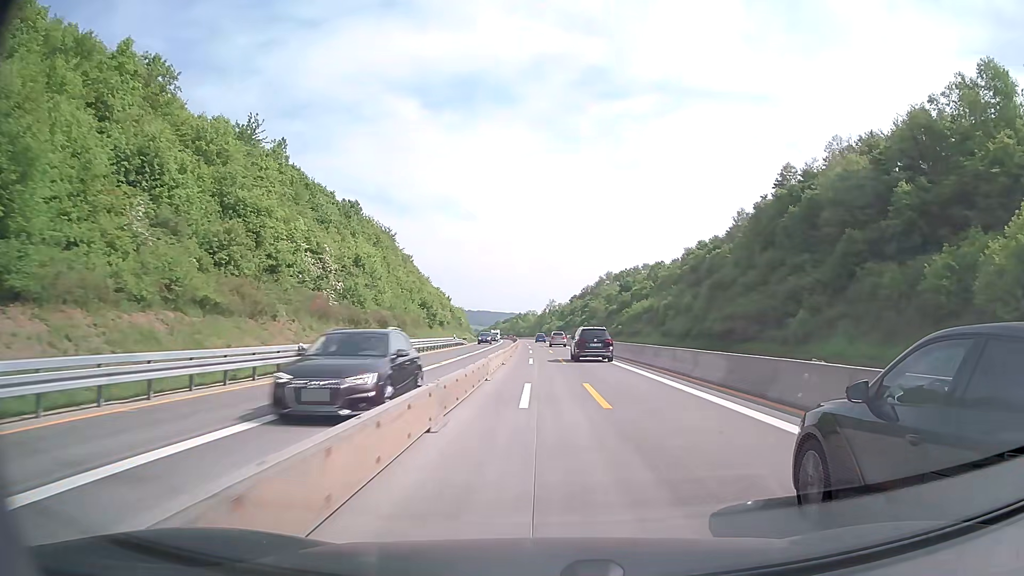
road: motorway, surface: concrete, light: Day
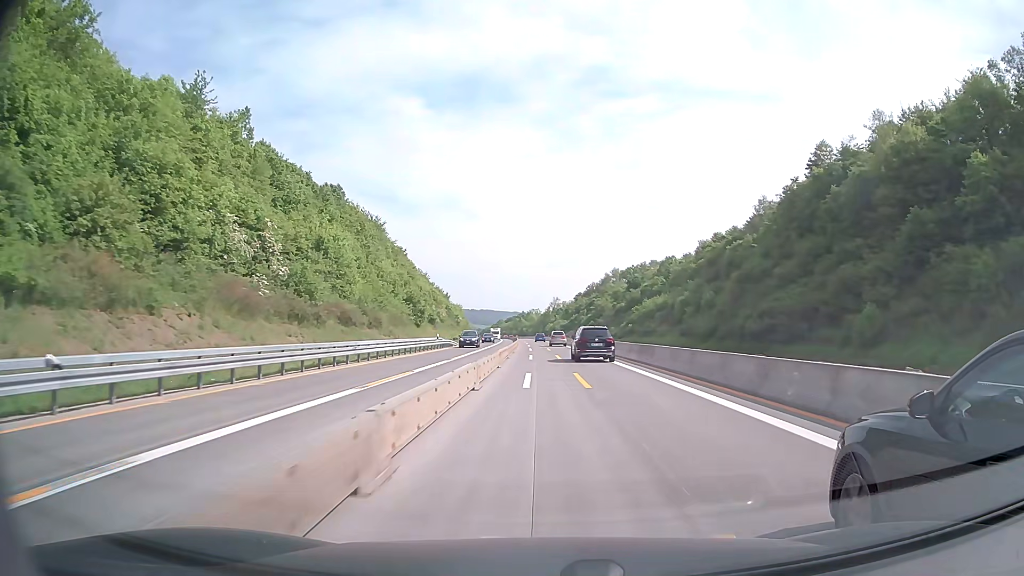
(0.0, +13.6) m; 0°
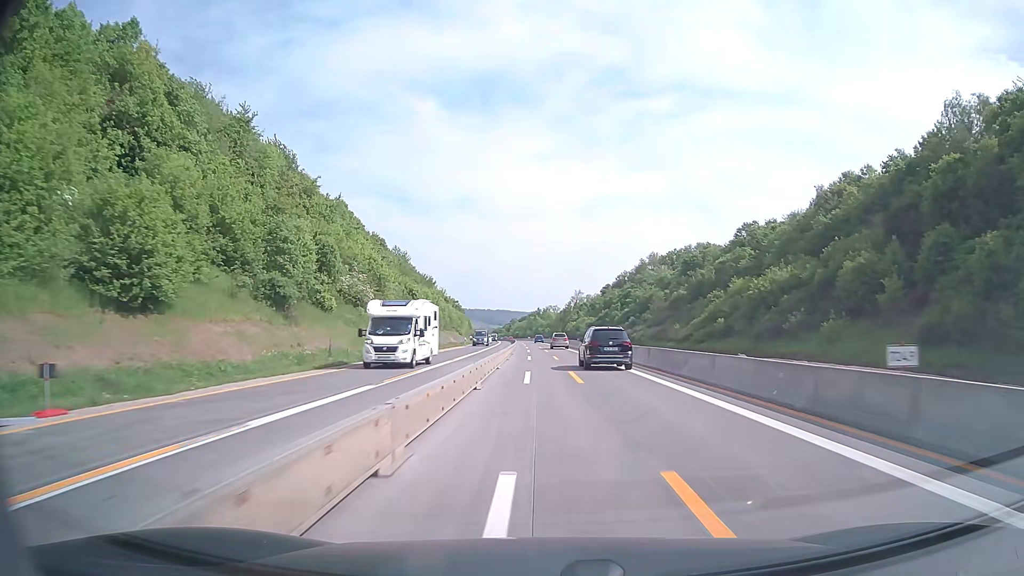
(-1.0, +69.6) m; -1°
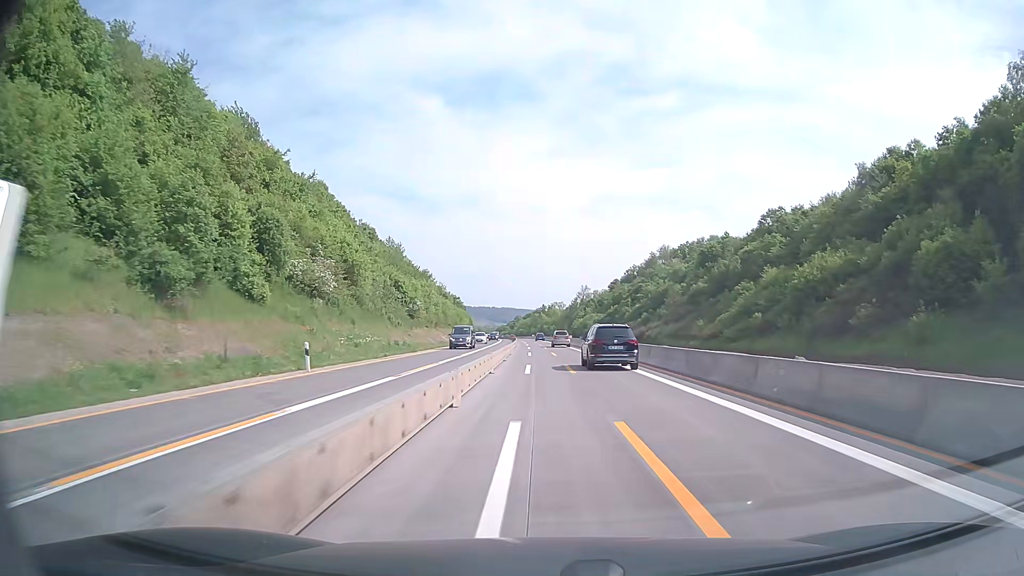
(0.0, +14.3) m; 0°
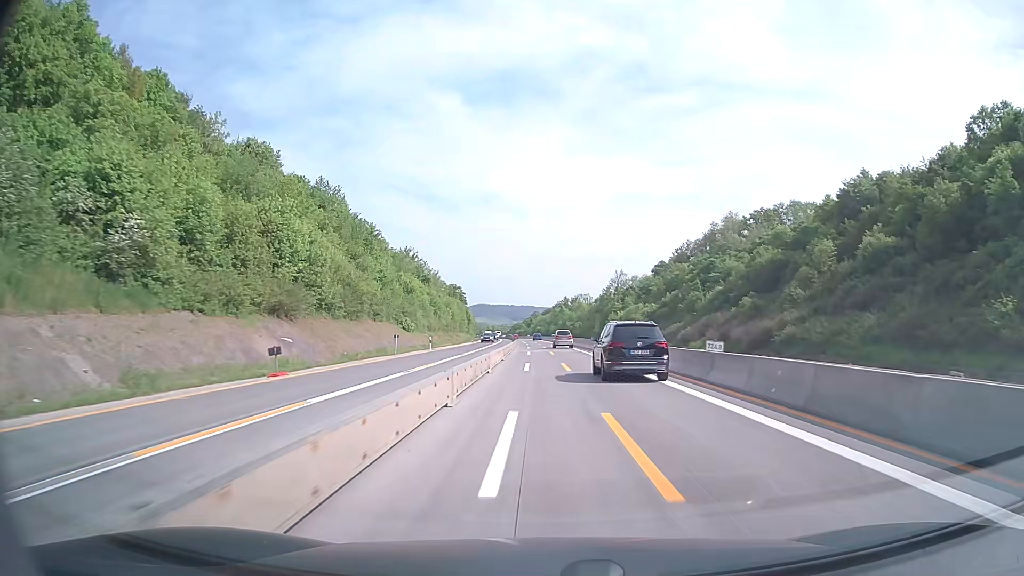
(-1.1, +70.0) m; -2°
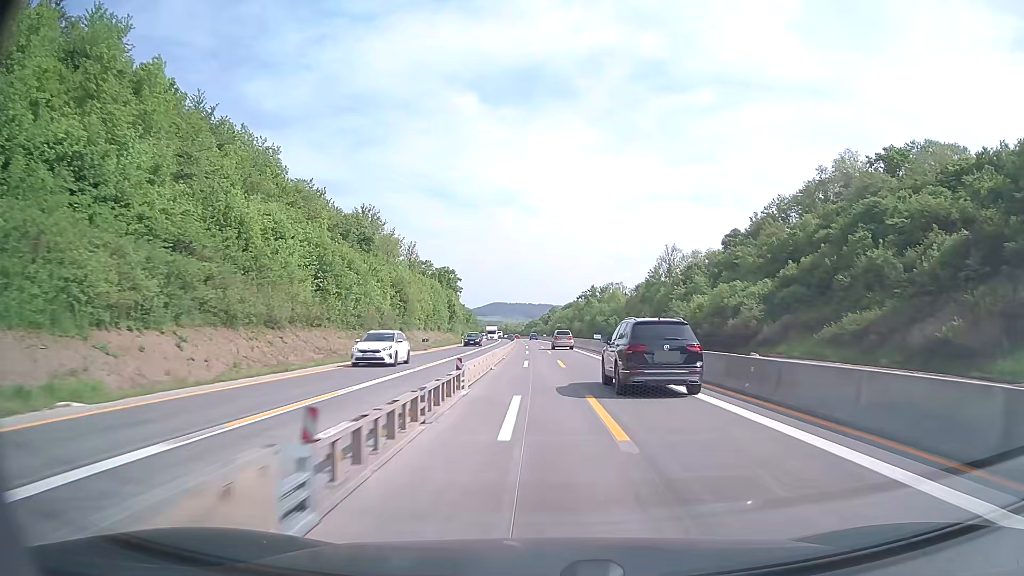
(-0.9, +68.6) m; -1°
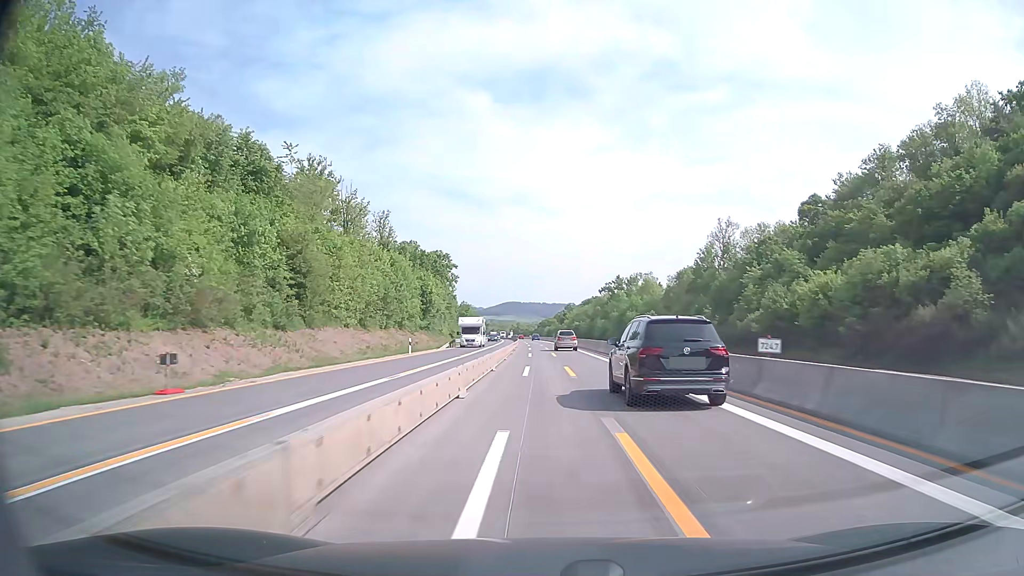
(-0.4, +40.9) m; -1°
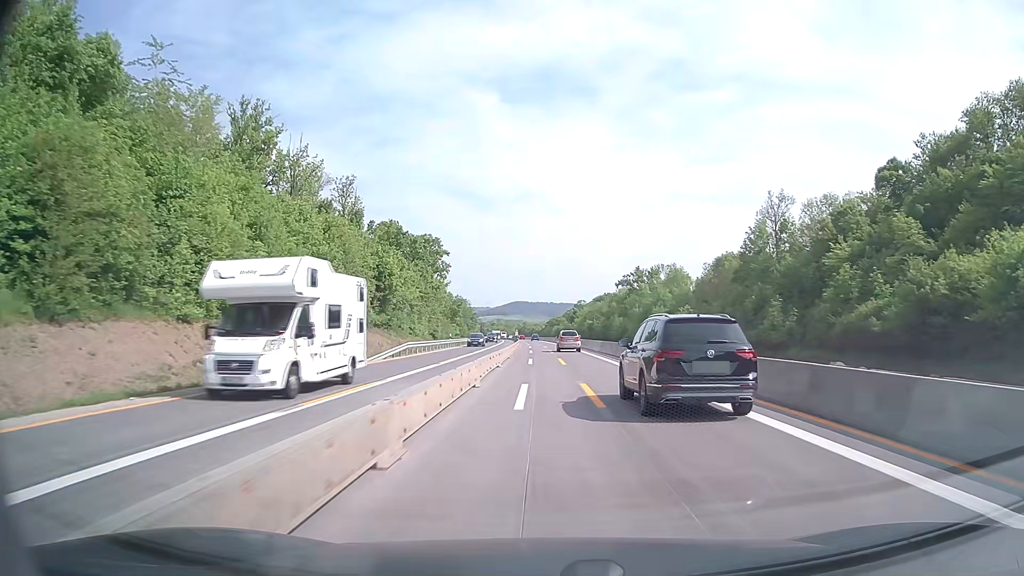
(-0.2, +27.2) m; -1°
(0, +10) (0, +20) (0, +30) (0, +40) (0, +50) (-1, +60) (-1, +70) (-1, +80) (-1, +90) (-2, +100) m
